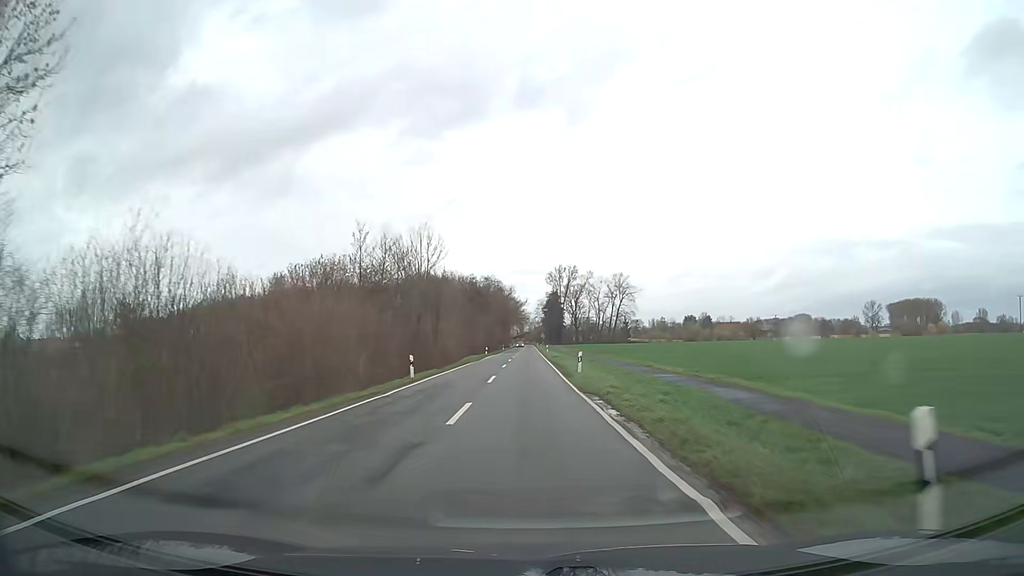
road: secondary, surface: asphalt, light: Day
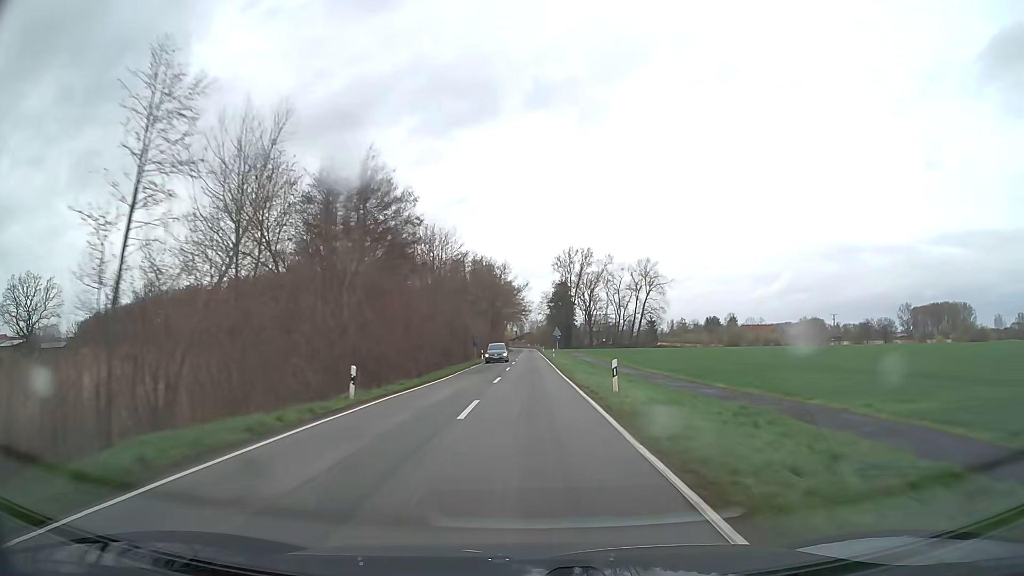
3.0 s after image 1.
(-0.2, +61.4) m; 0°
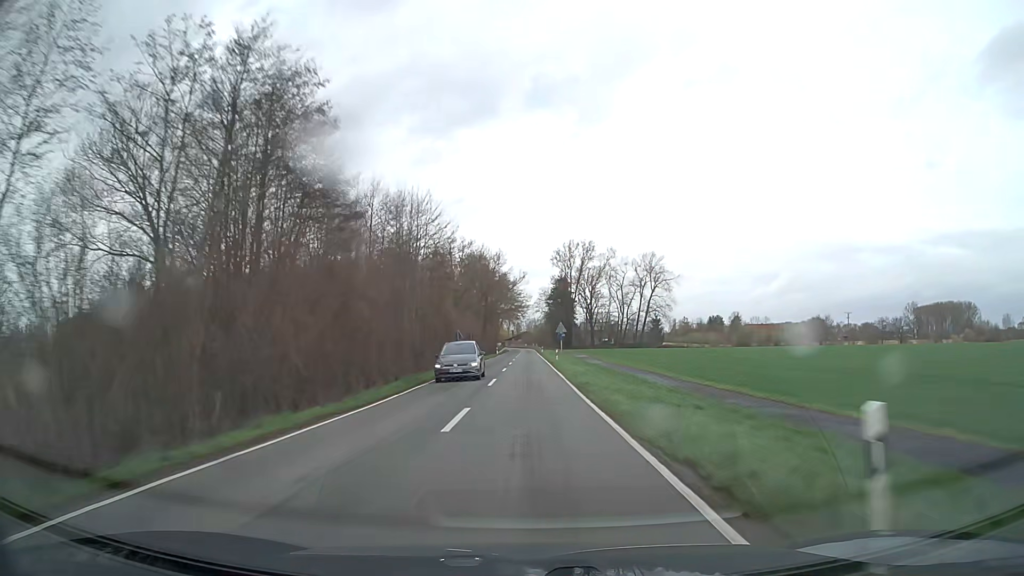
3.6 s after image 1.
(0.0, +14.2) m; 0°
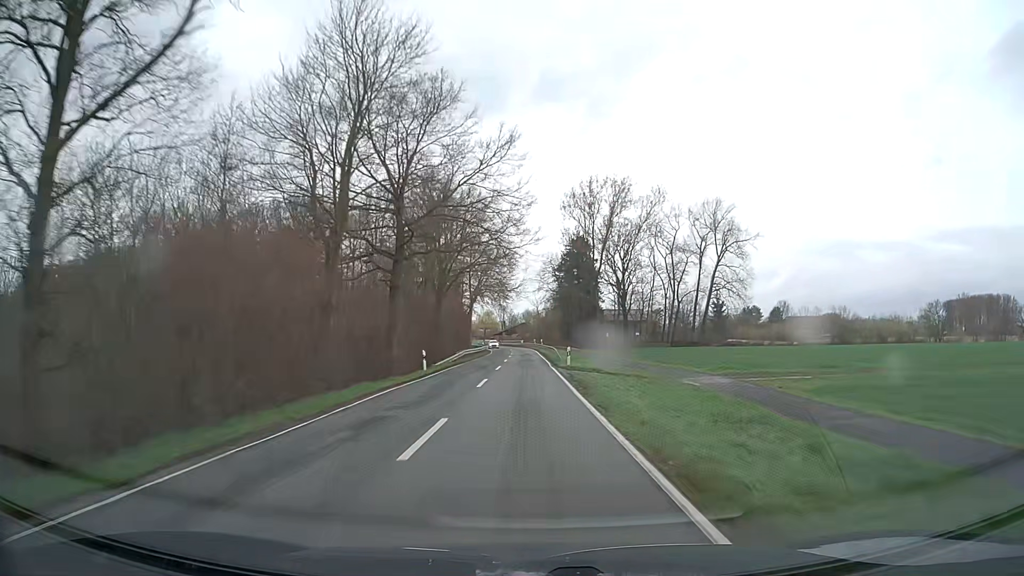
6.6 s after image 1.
(+0.1, +75.6) m; 0°
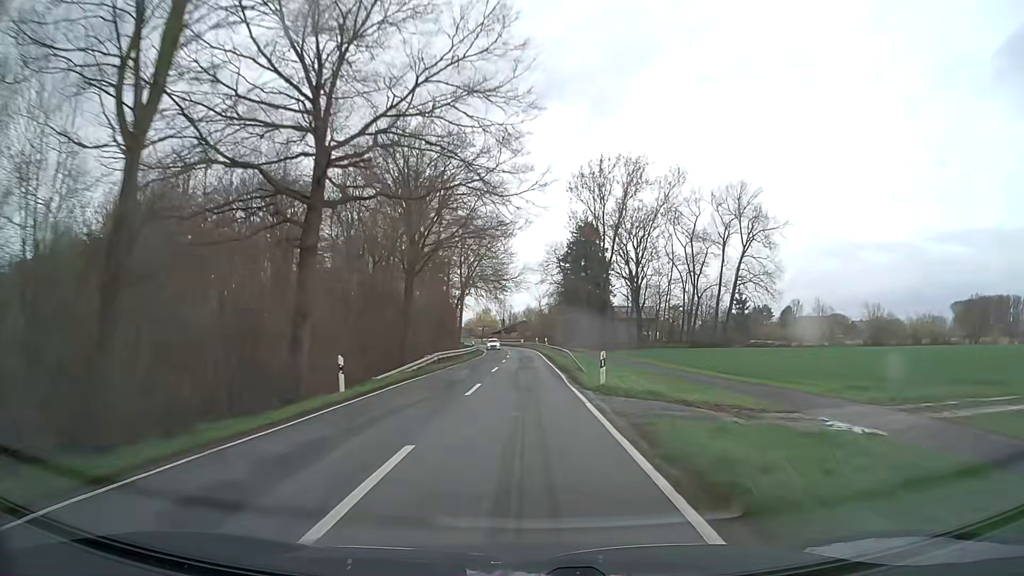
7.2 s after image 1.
(0.0, +15.5) m; 0°
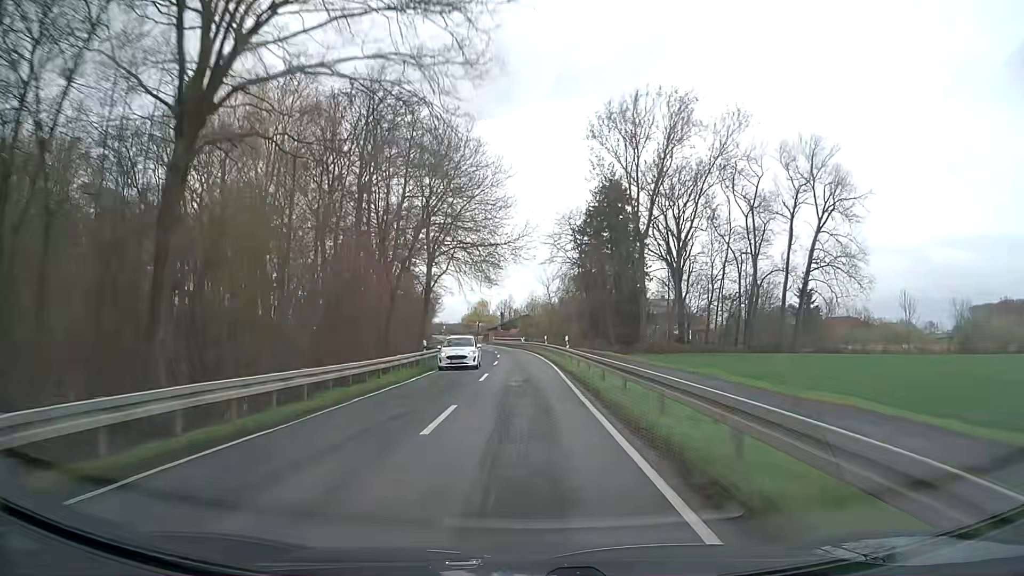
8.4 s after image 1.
(0.0, +31.2) m; 0°
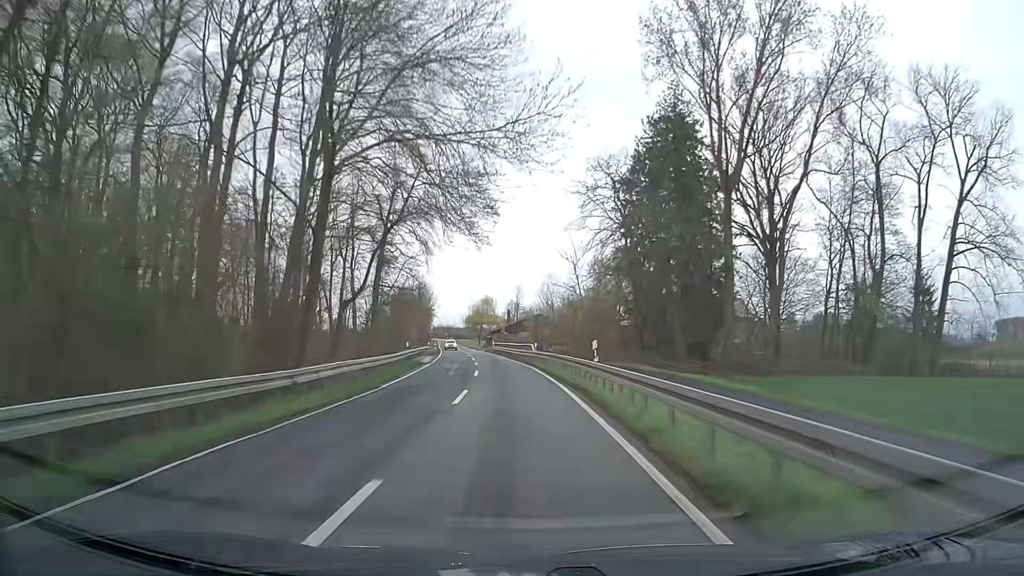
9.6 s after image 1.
(-0.1, +31.4) m; 0°
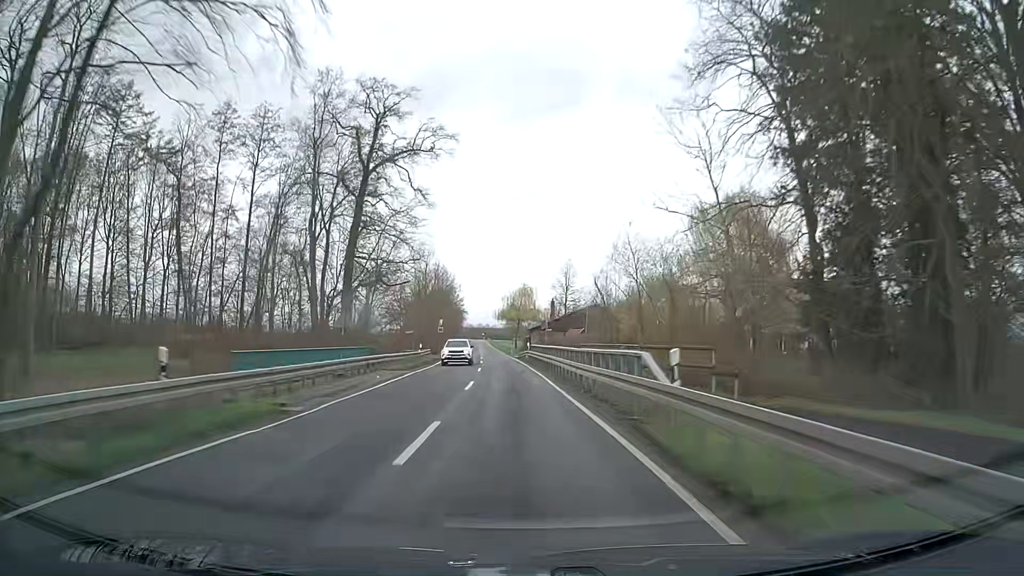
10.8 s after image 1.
(-1.1, +31.4) m; -3°
(0, +10) (0, +20) (-1, +30) (-2, +40) (-2, +50) (-3, +60) (-4, +70) (-5, +80) (-6, +90) (-7, +100) m
